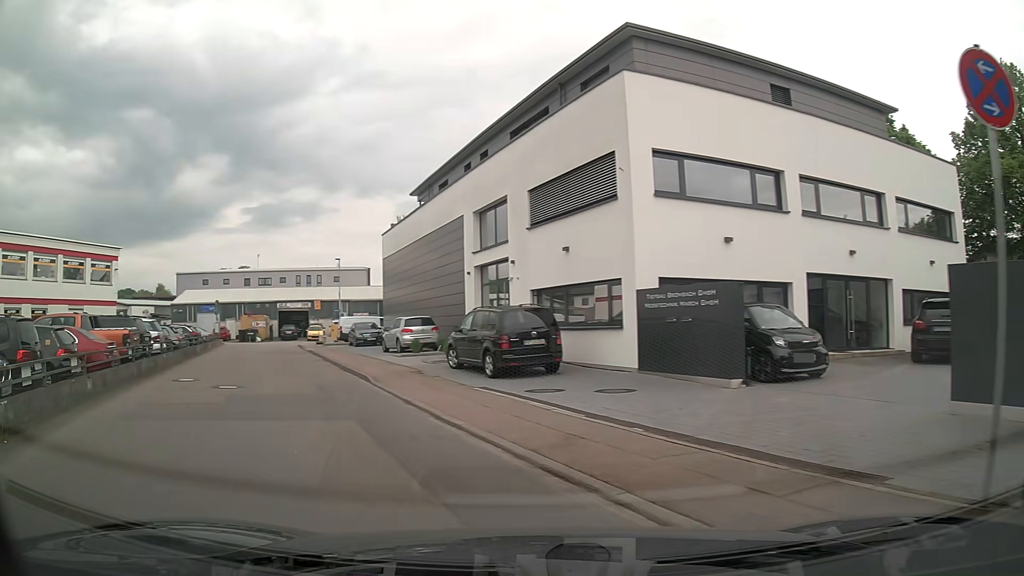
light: Day
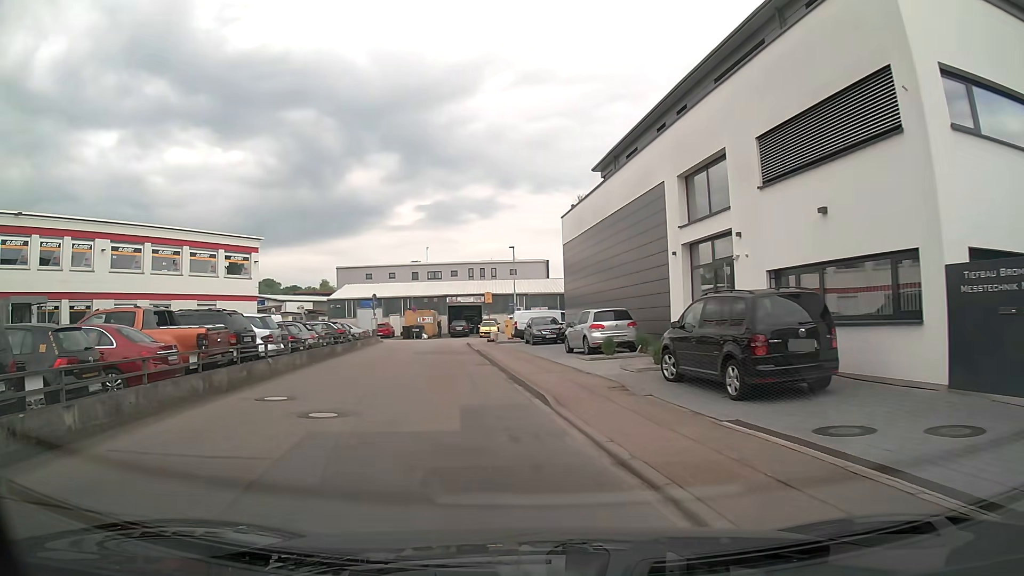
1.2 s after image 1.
(-0.8, +5.7) m; -14°
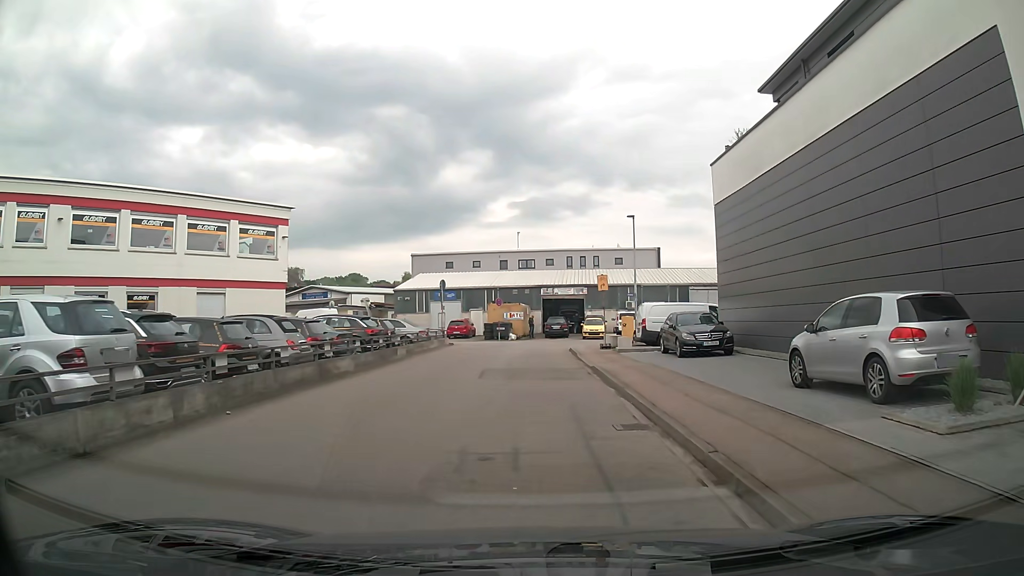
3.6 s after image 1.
(-1.3, +13.2) m; -8°
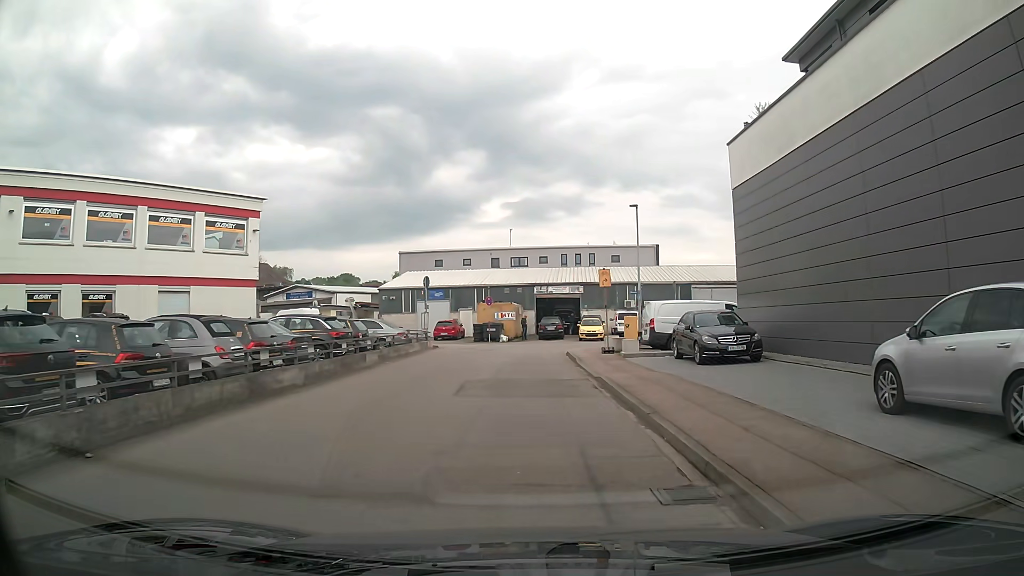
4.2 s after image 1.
(0.0, +3.3) m; +2°
